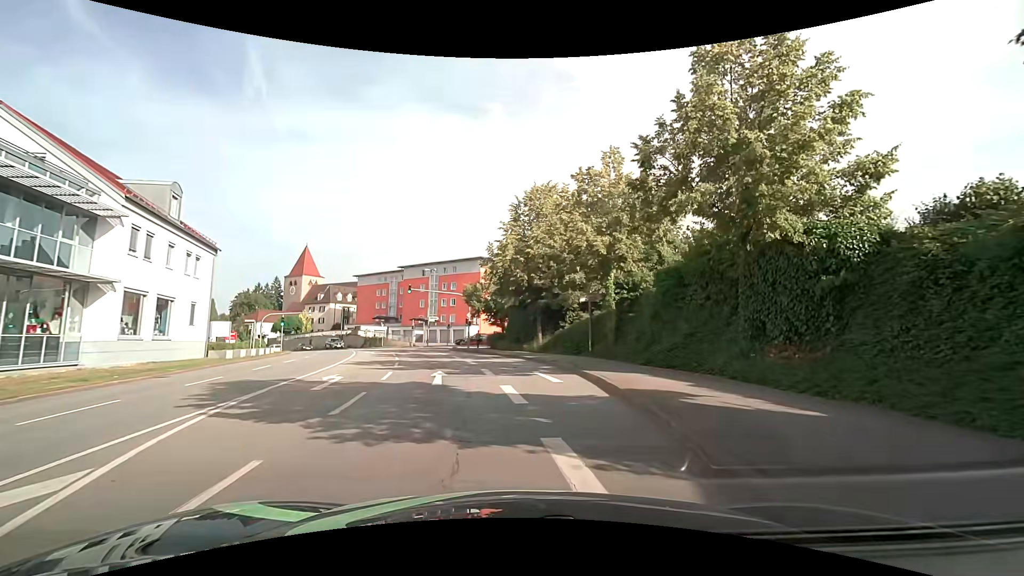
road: tertiary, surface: asphalt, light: Day
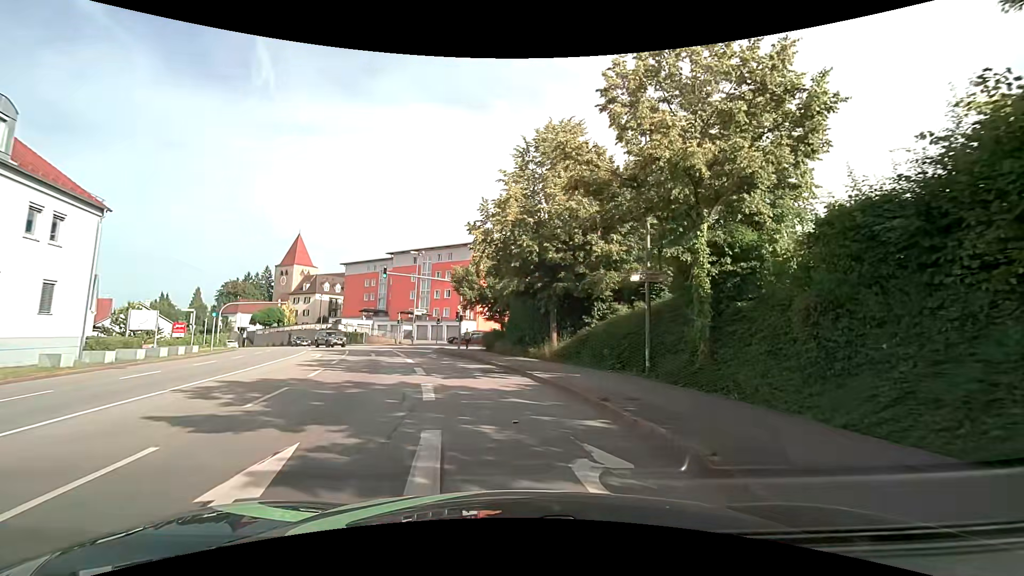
(+0.1, +11.3) m; +1°
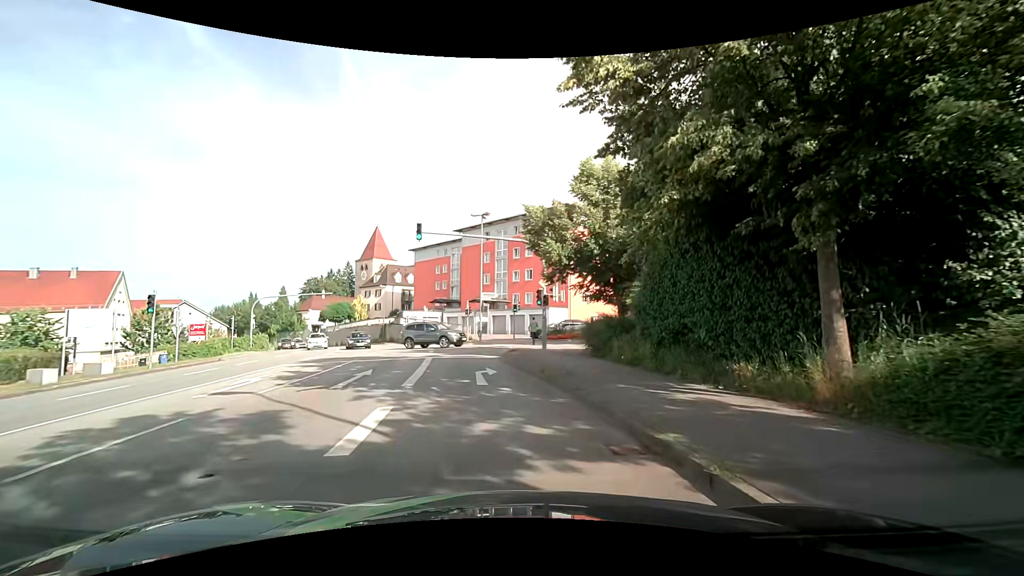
(-1.3, +16.4) m; -9°
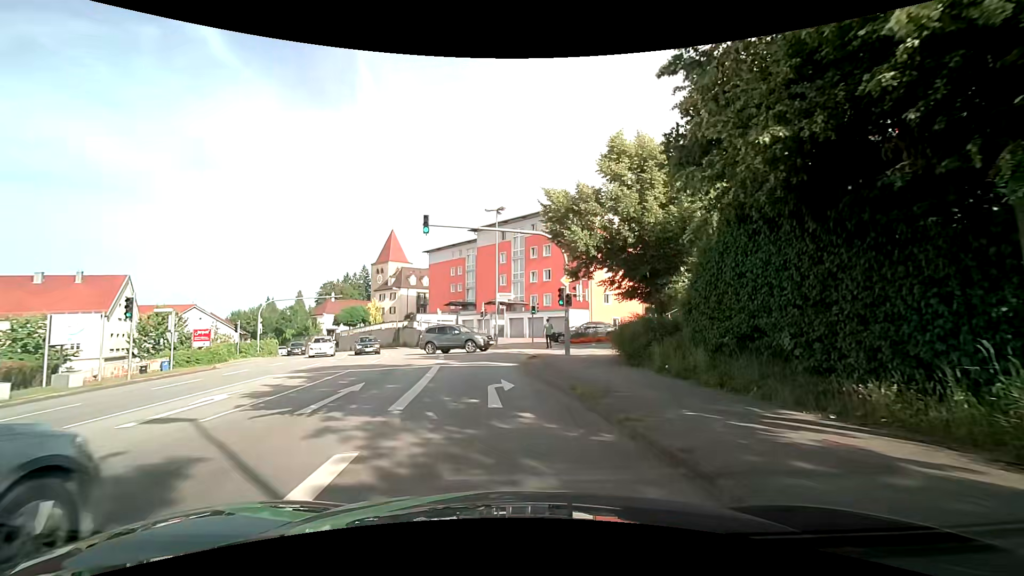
(-0.1, +2.8) m; -3°
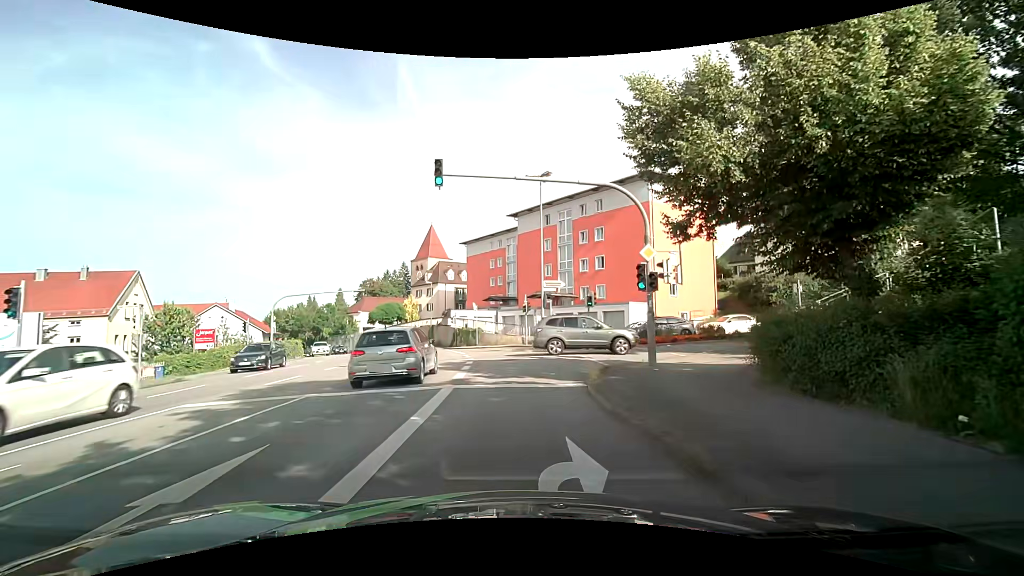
(-0.3, +7.5) m; -7°
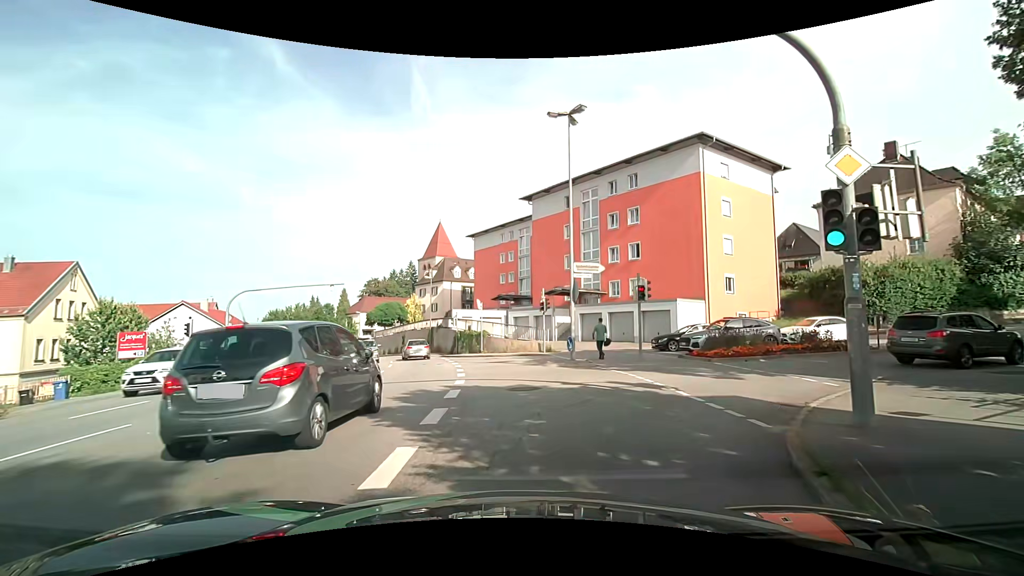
(+0.1, +8.9) m; 0°
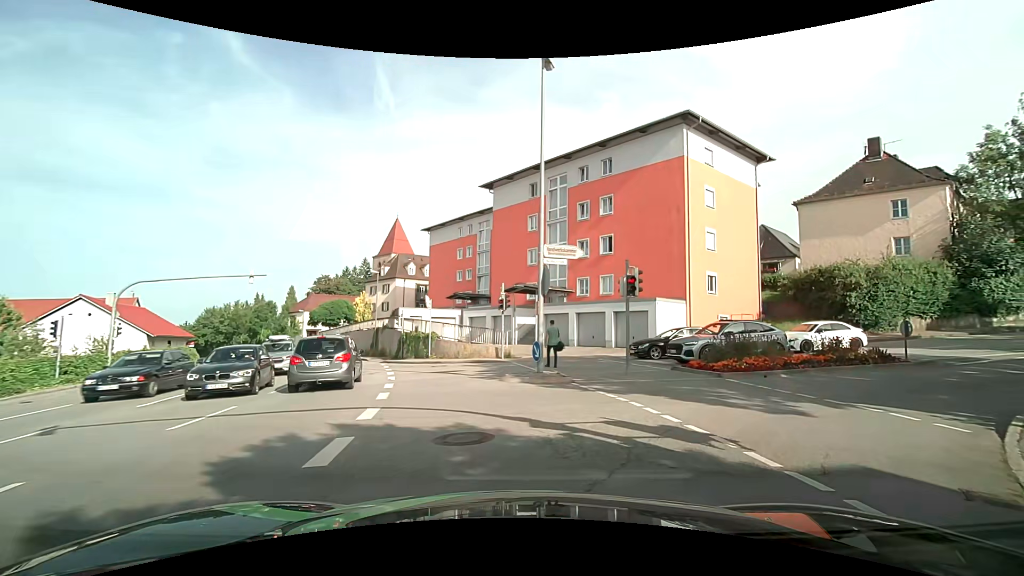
(+0.1, +4.9) m; +5°
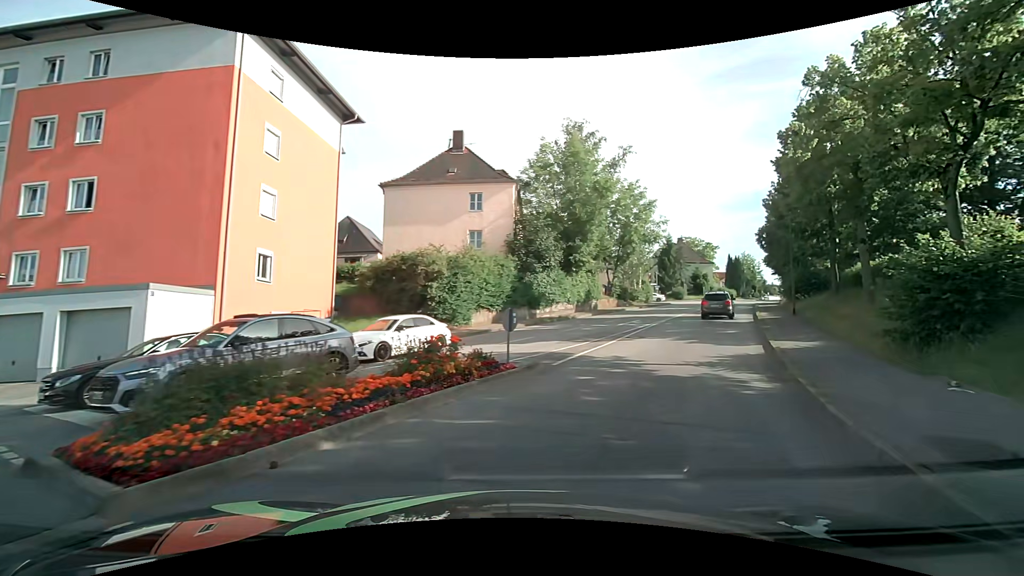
(+3.6, +9.5) m; +45°
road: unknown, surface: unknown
(+2, +10) (+5, +19) (+10, +28) (+14, +37) (+18, +46) (+23, +55) (+28, +64) (+33, +72) (+38, +81) (+43, +90) m
